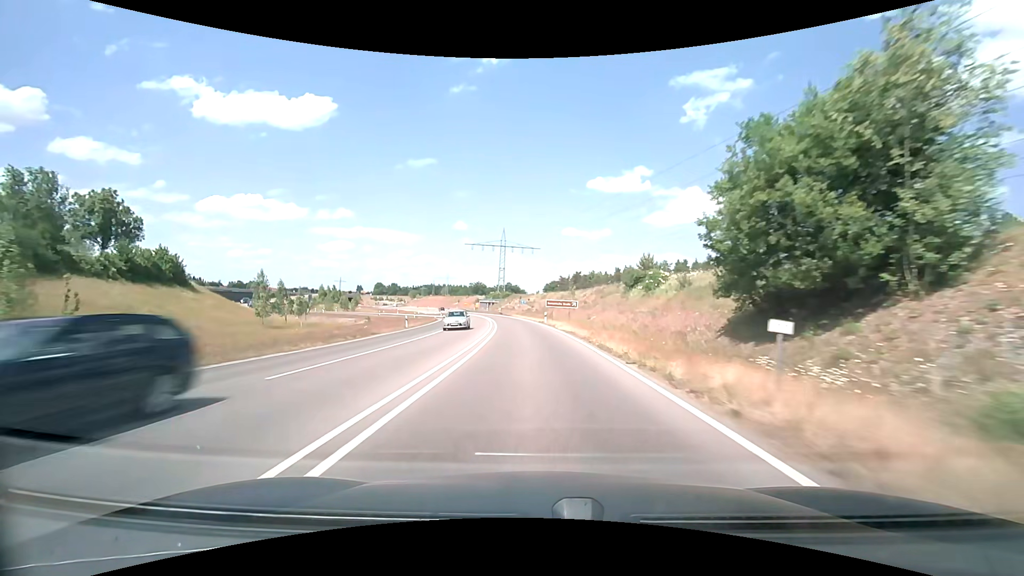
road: trunk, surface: asphalt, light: Day
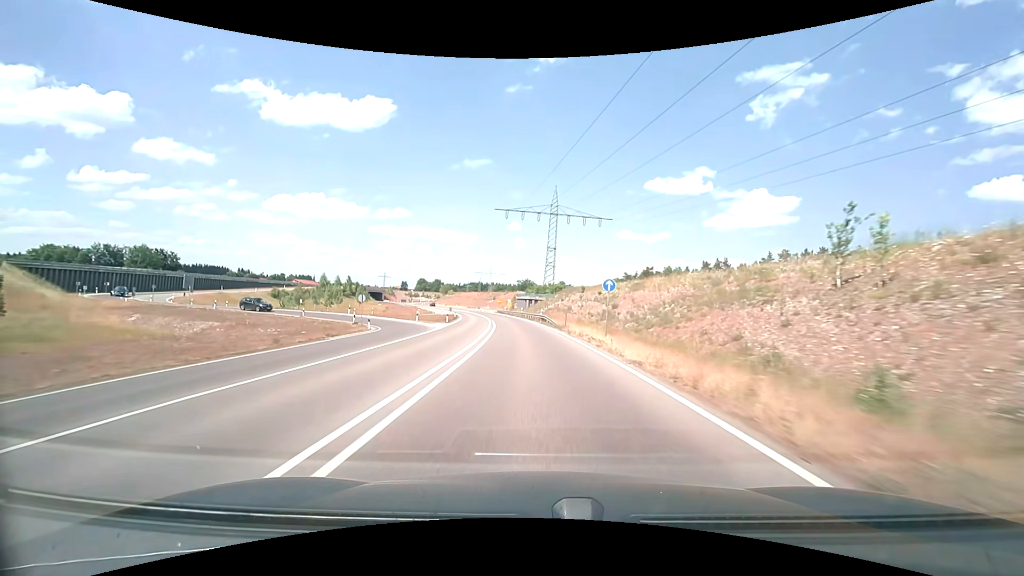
(-3.1, +57.4) m; -6°
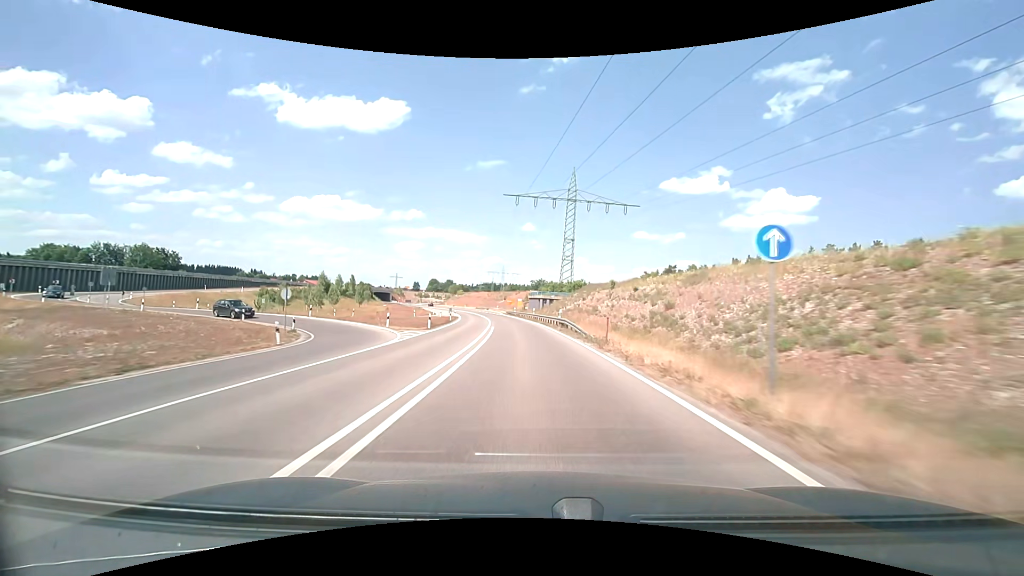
(-0.2, +14.5) m; -2°
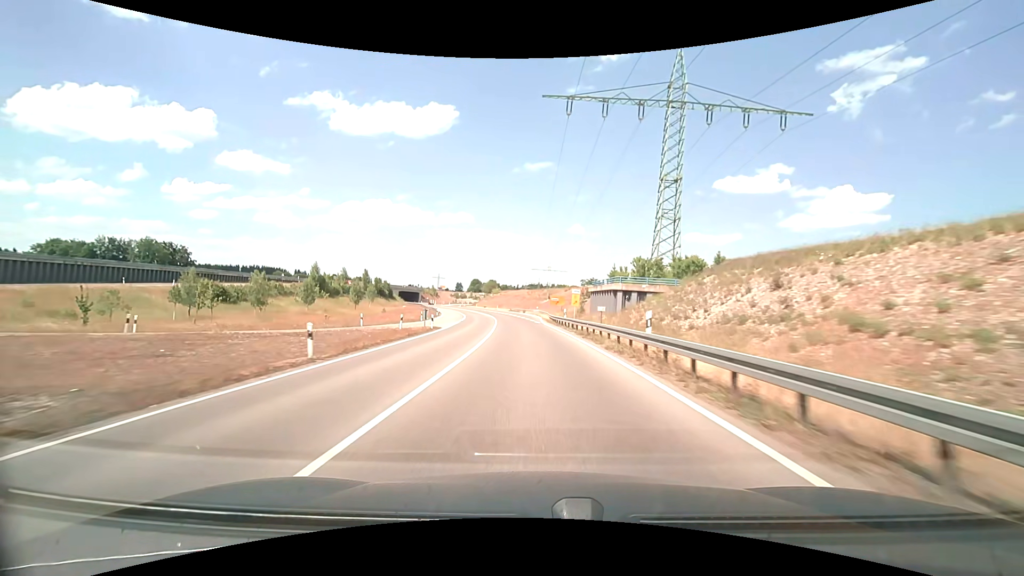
(-2.0, +43.6) m; -5°
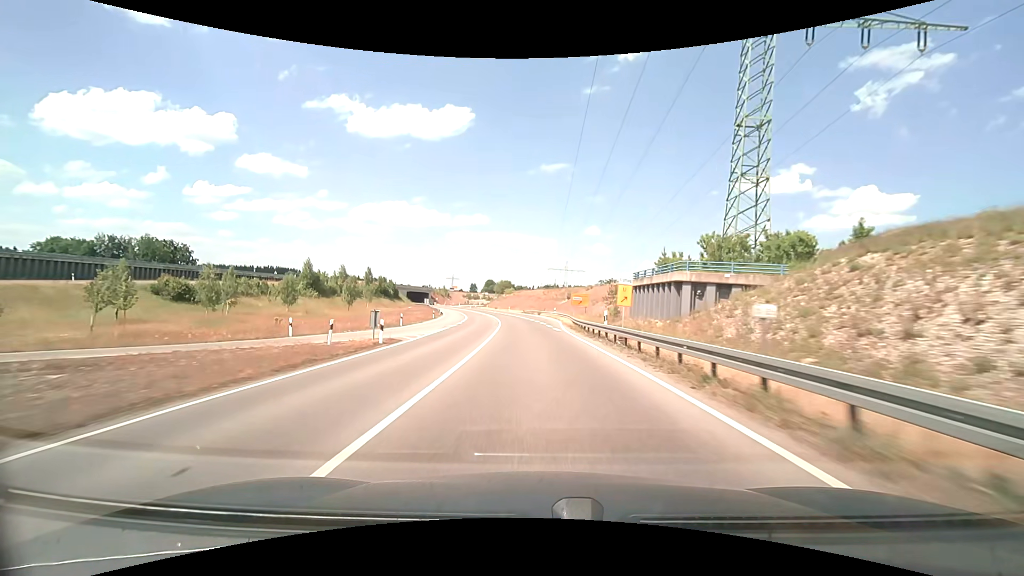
(-0.2, +14.6) m; -2°
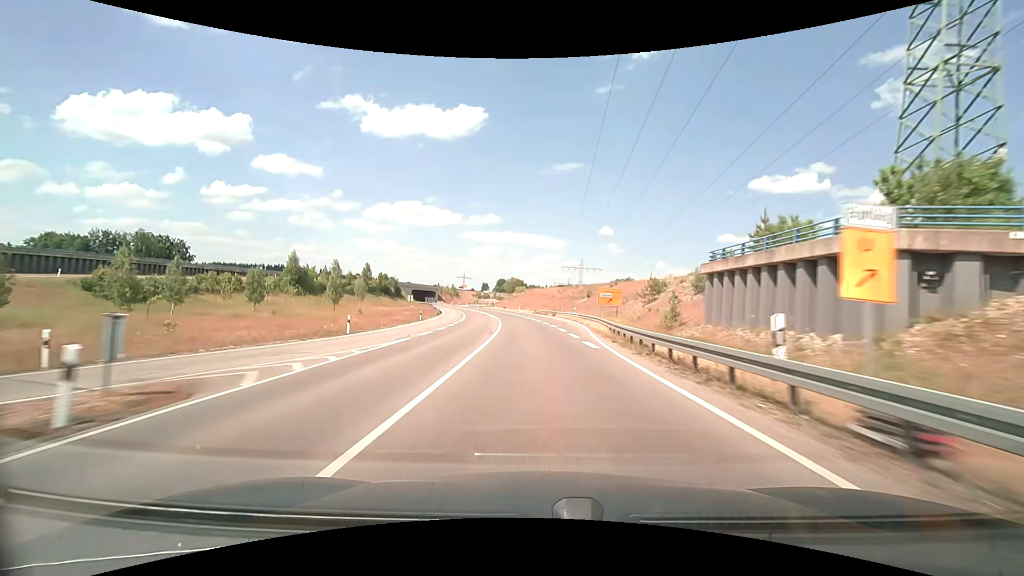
(-0.2, +14.7) m; -1°
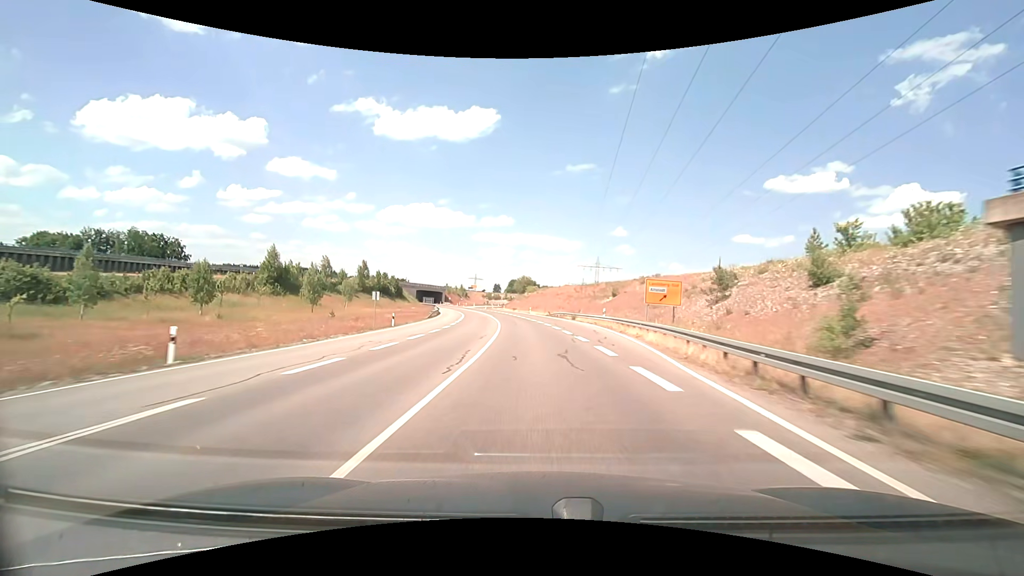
(-0.2, +14.7) m; -2°
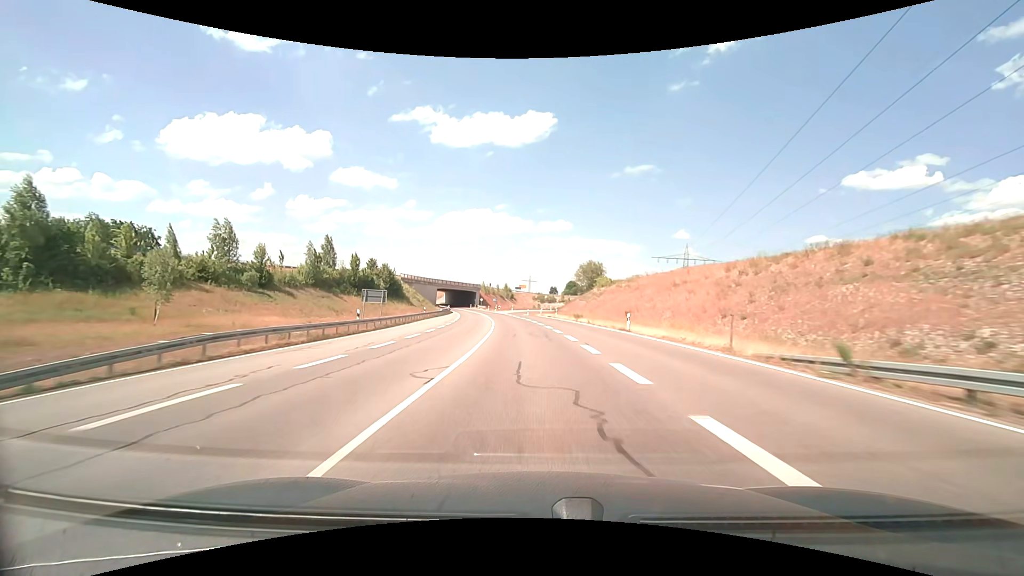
(-3.1, +59.2) m; -7°
(0, +10) (0, +20) (-1, +30) (-2, +40) (-3, +50) (-4, +60) (-5, +70) (-7, +80) (-8, +89) (-10, +99) m
